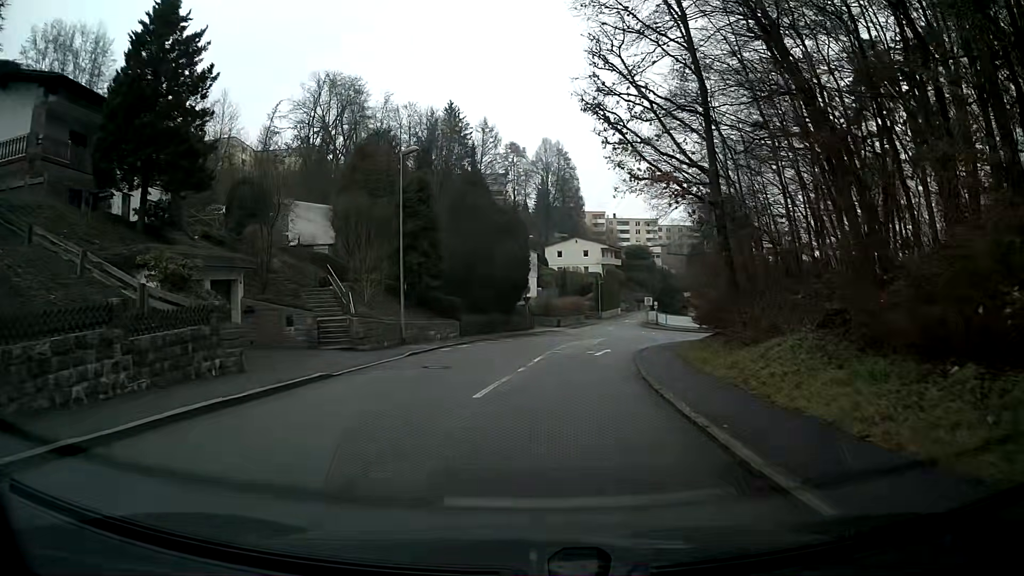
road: residential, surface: asphalt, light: Day
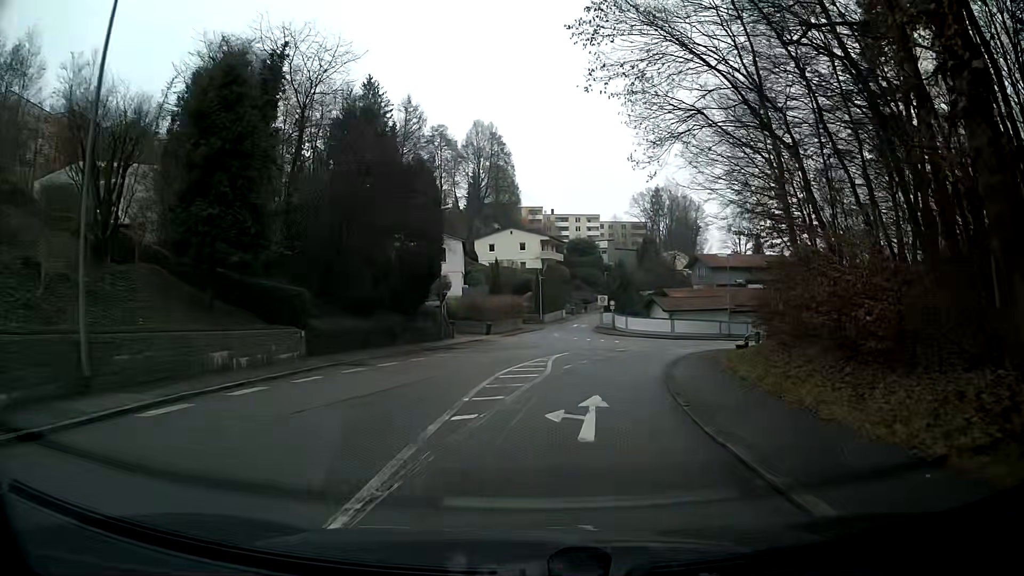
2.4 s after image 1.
(+0.9, +17.8) m; +6°
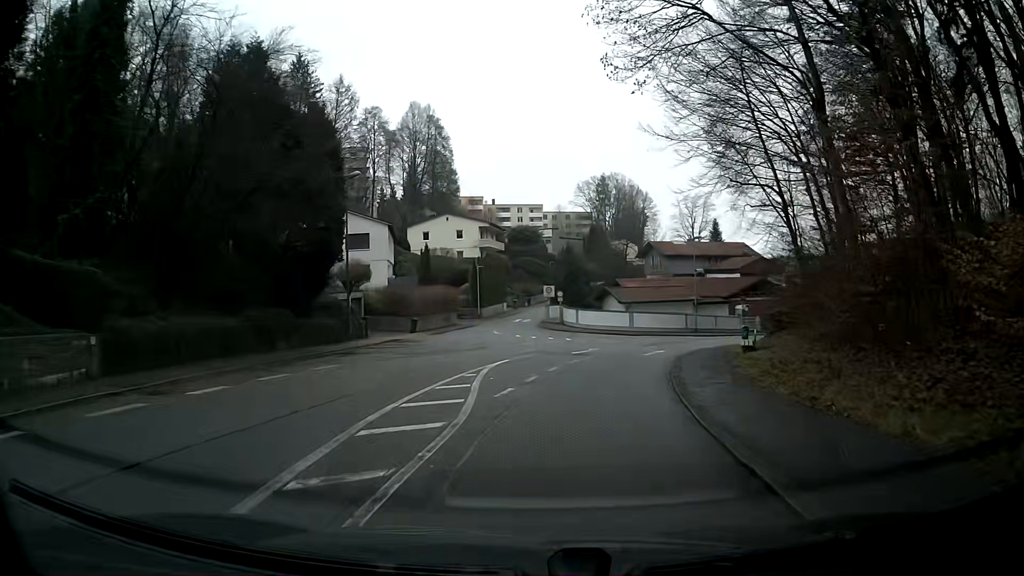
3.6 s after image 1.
(+0.4, +8.9) m; +5°
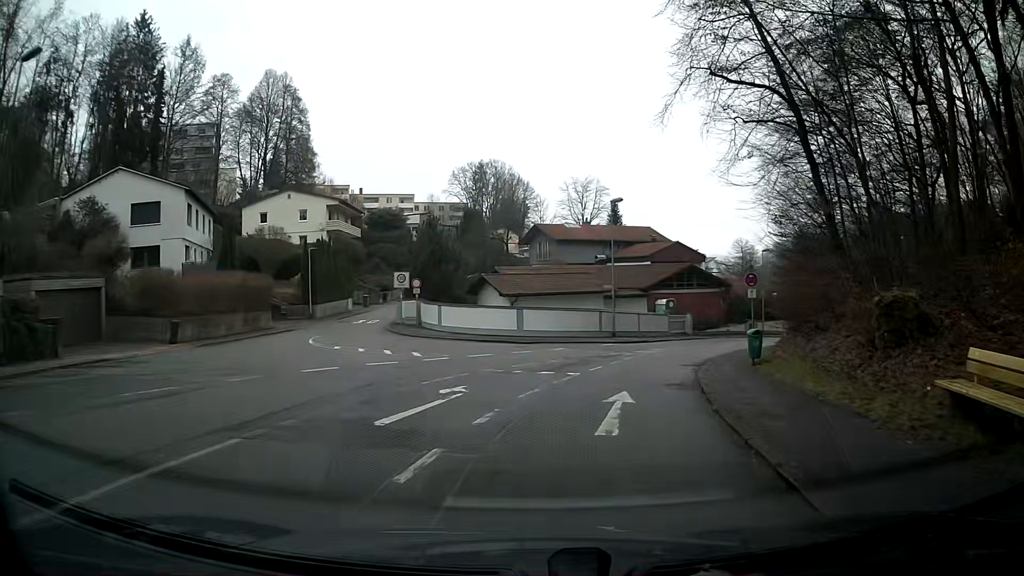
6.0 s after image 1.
(+1.8, +17.9) m; +11°
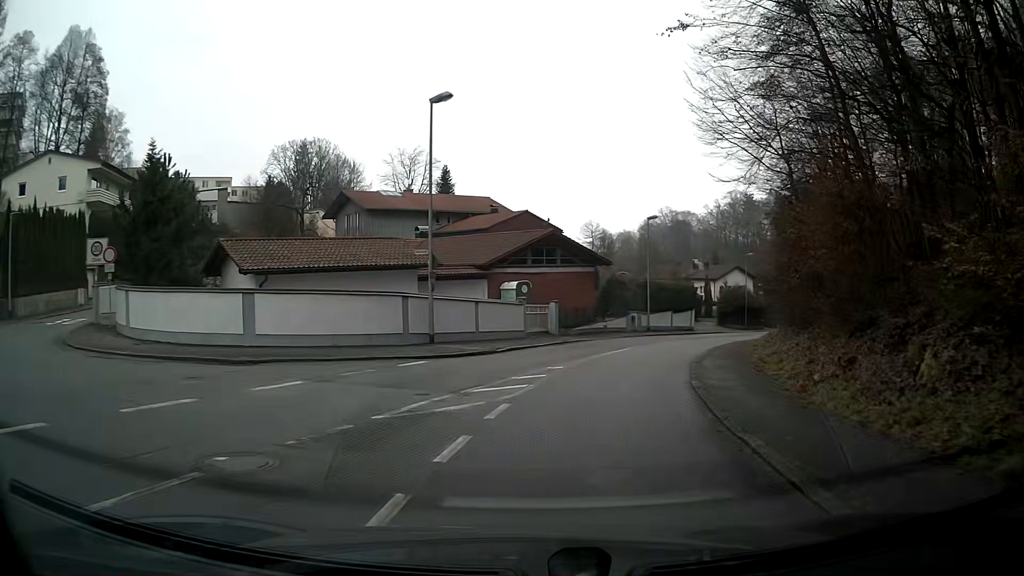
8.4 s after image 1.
(+2.2, +18.0) m; +14°
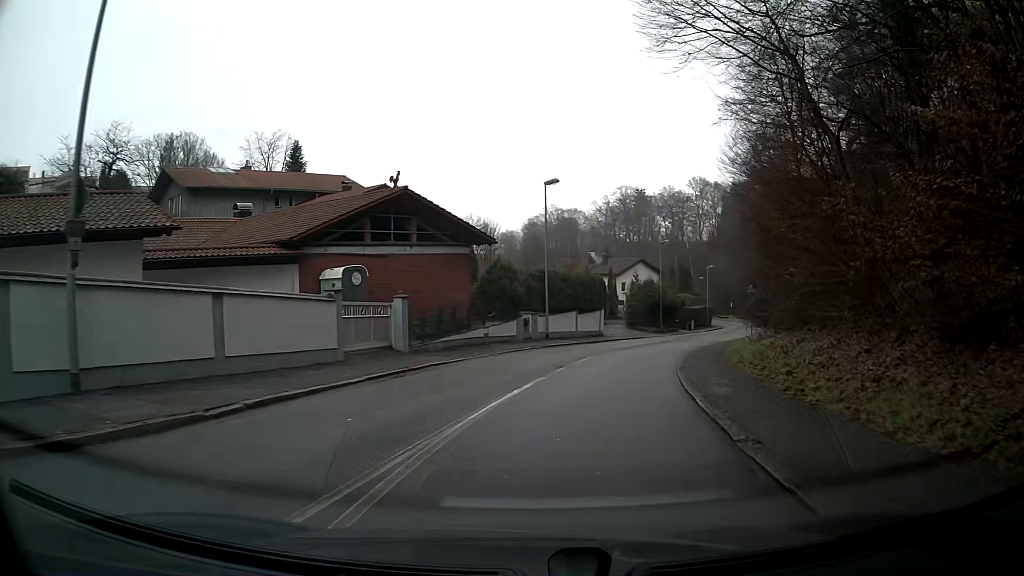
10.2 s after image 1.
(+1.1, +13.4) m; +10°
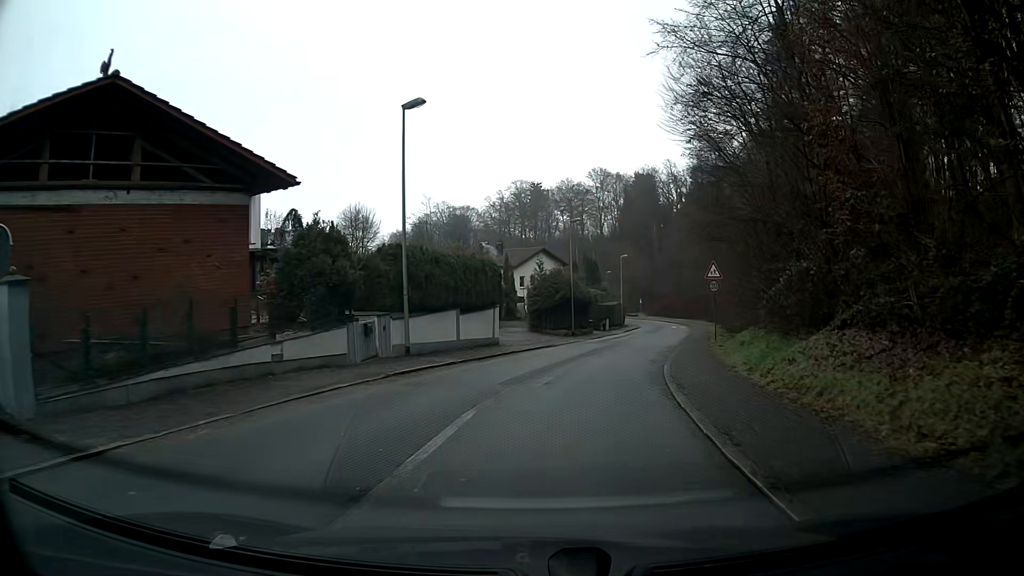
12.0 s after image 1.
(+1.0, +13.3) m; +8°
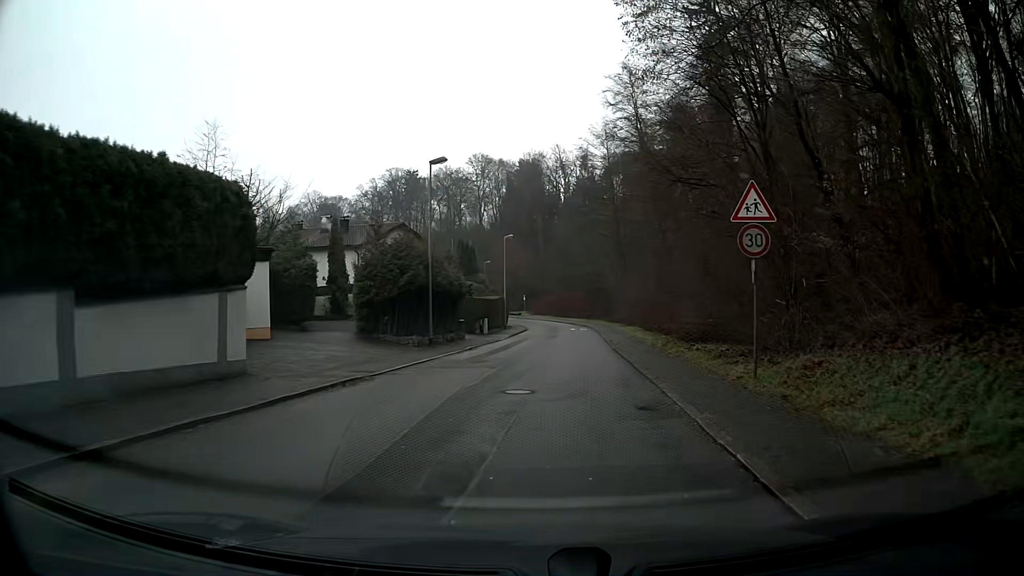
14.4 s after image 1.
(+1.6, +17.8) m; +10°
(0, +10) (+1, +20) (+2, +30) (+2, +40) (+3, +50) (+3, +60) (+2, +70) (+1, +80) (-1, +90) (-4, +99) m
